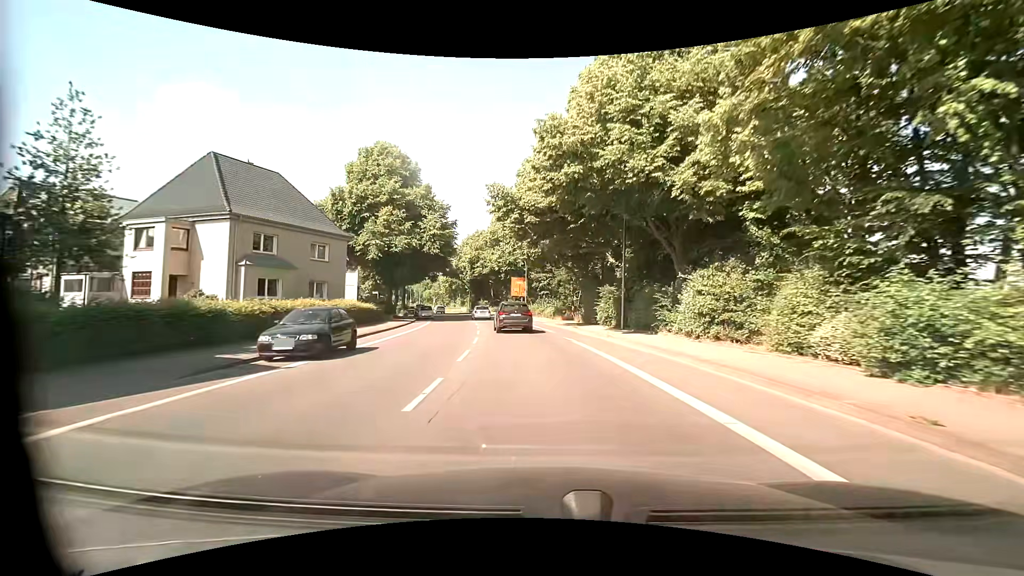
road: primary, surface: asphalt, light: Day
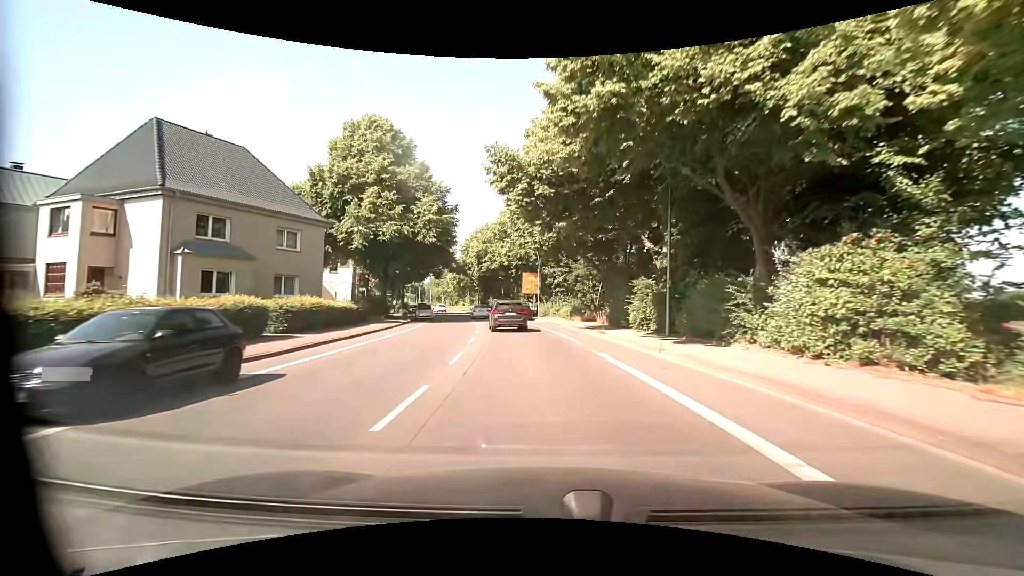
(-0.2, +7.1) m; -2°
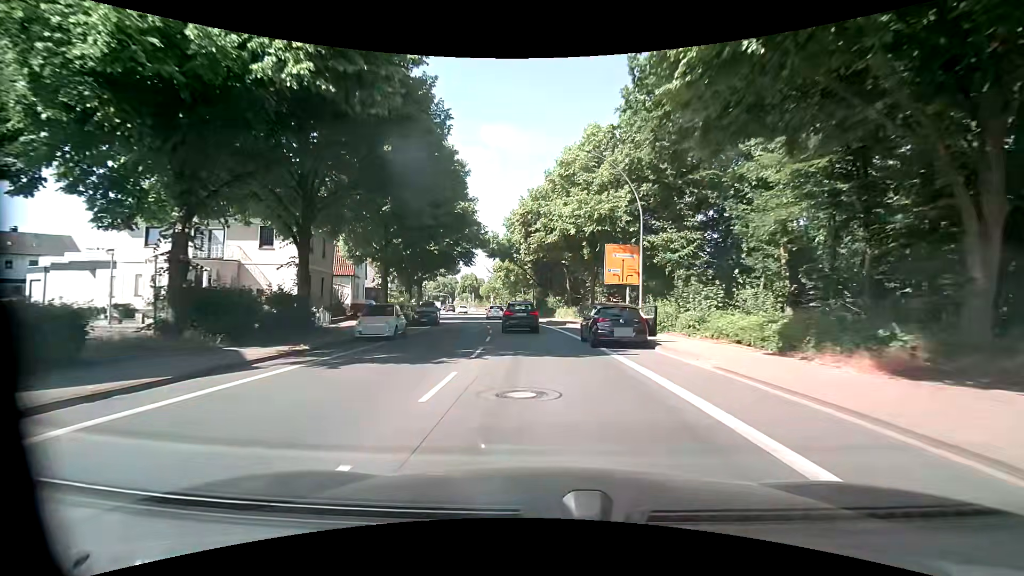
(-1.8, +28.6) m; -7°
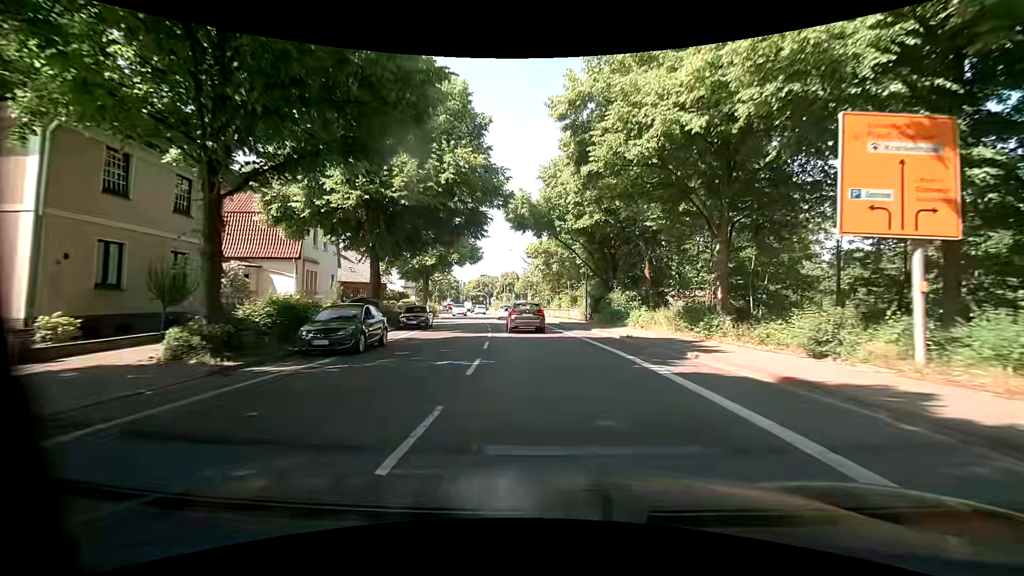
(-0.9, +21.6) m; -6°
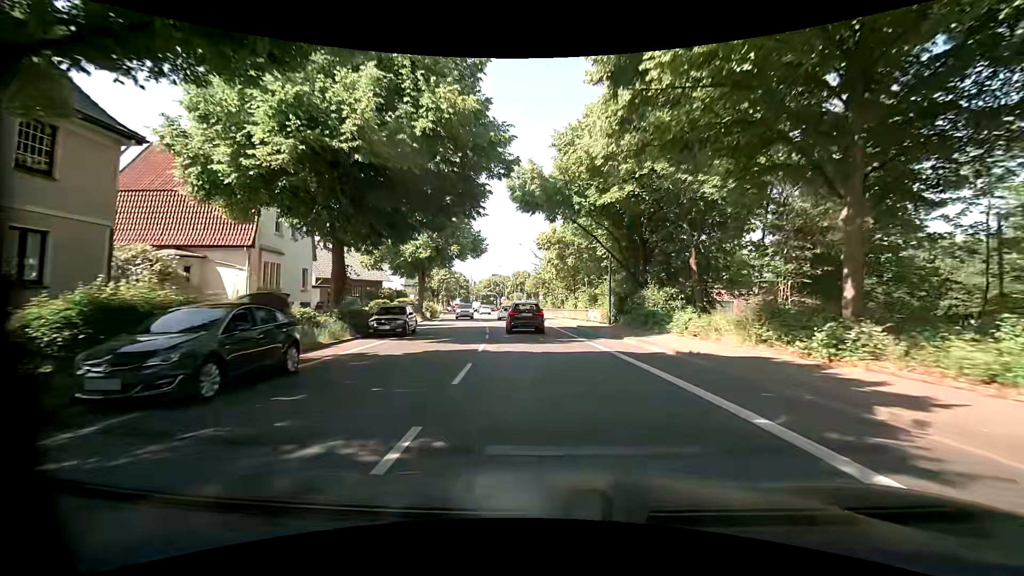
(0.0, +7.2) m; 0°
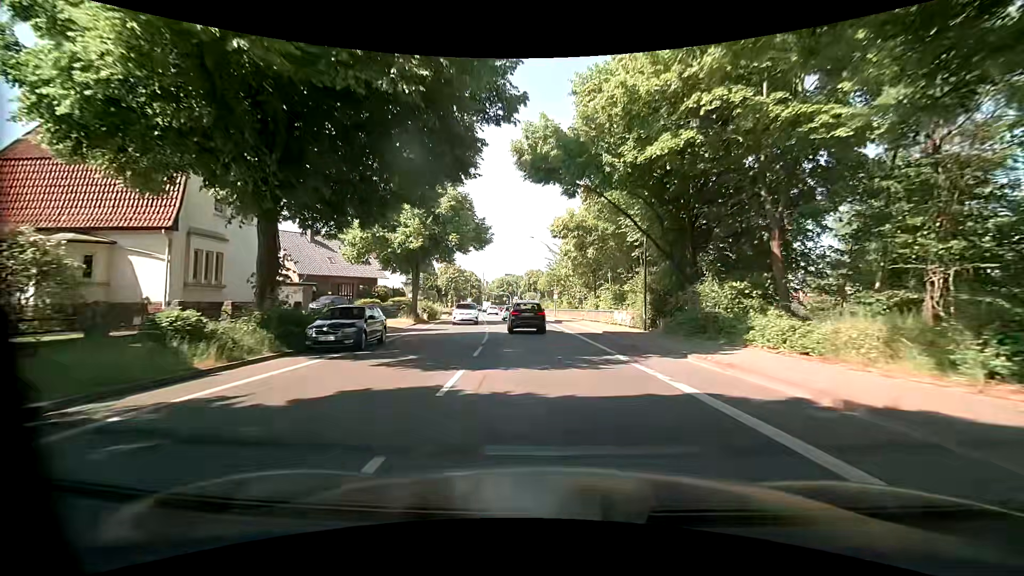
(-0.2, +7.2) m; -2°
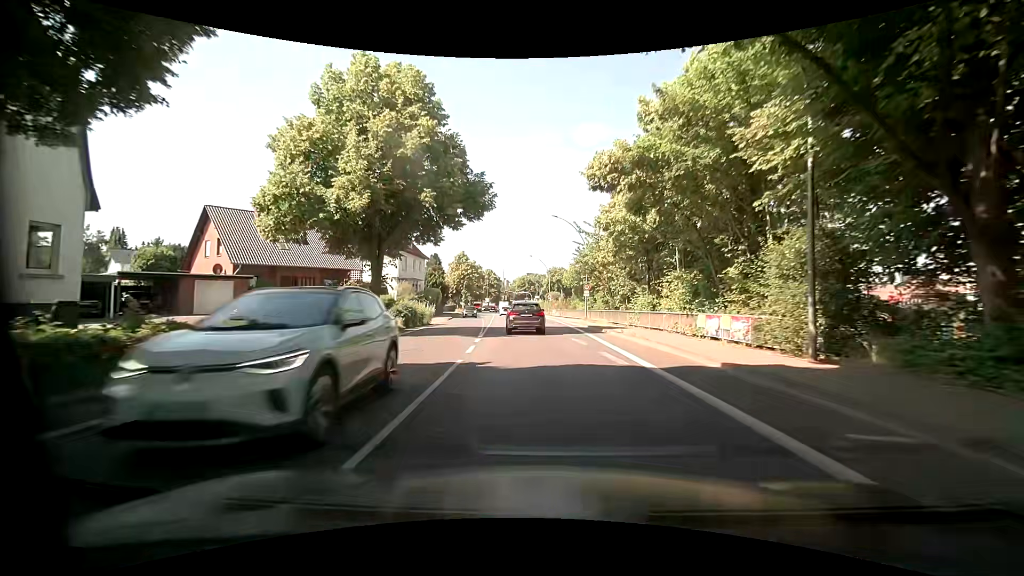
(-0.2, +14.3) m; -4°
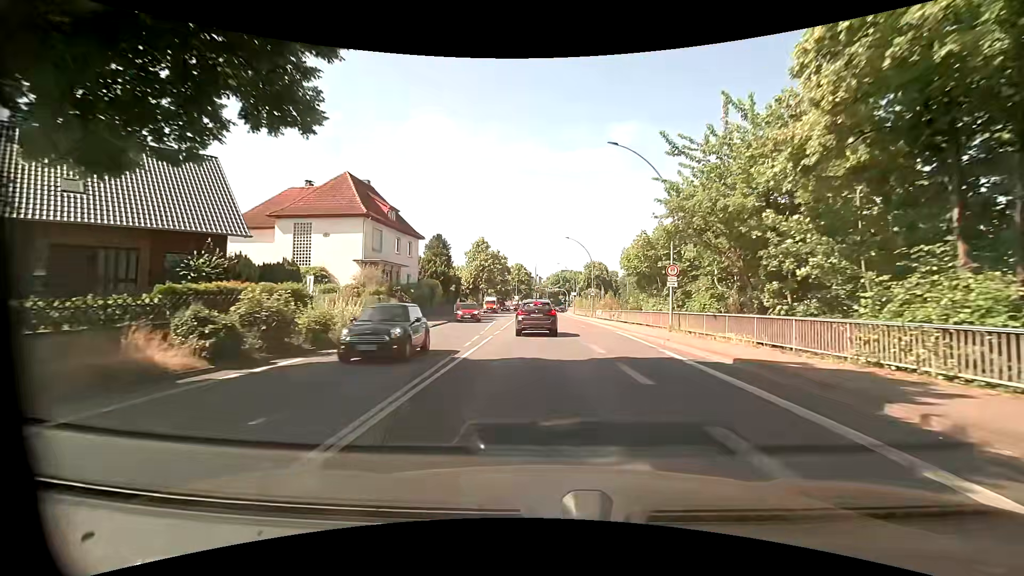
(-0.3, +20.7) m; -2°
(0, +10) (0, +20) (-1, +30) (-1, +40) (-2, +50) (-2, +60) (-2, +70) (-2, +80) (-2, +90) (-2, +100) m
